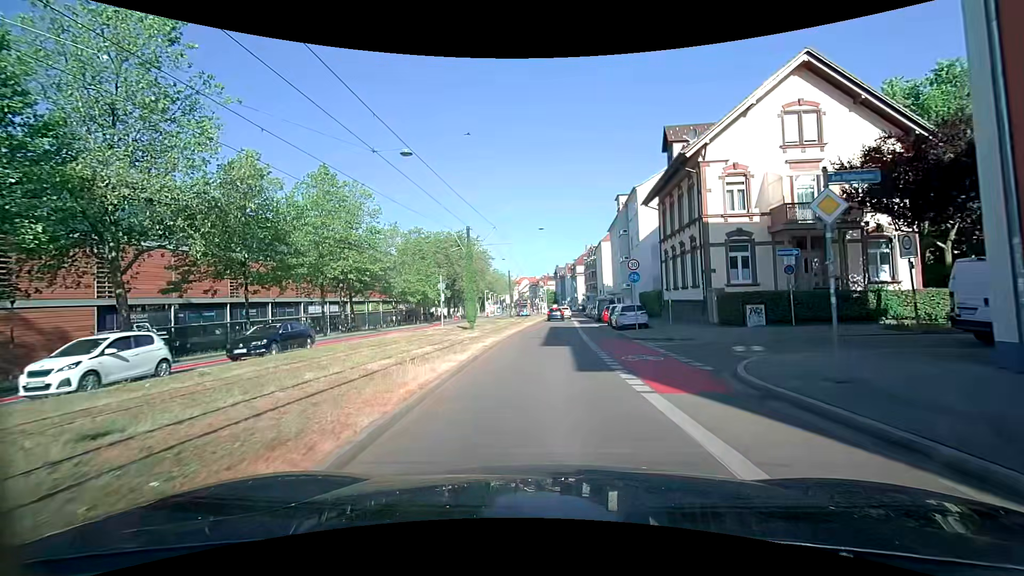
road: secondary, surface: asphalt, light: Day
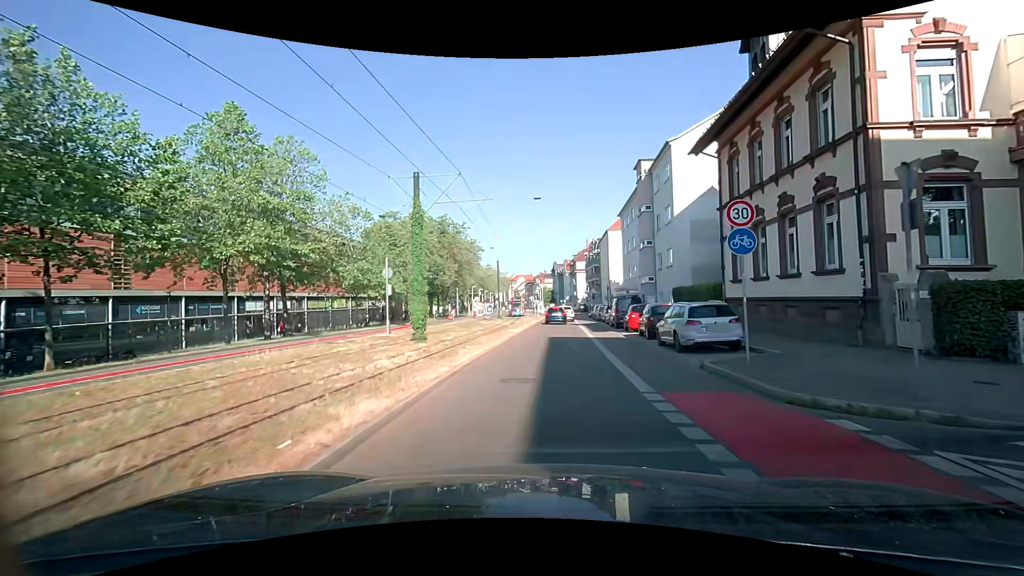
(+0.2, +13.5) m; +2°
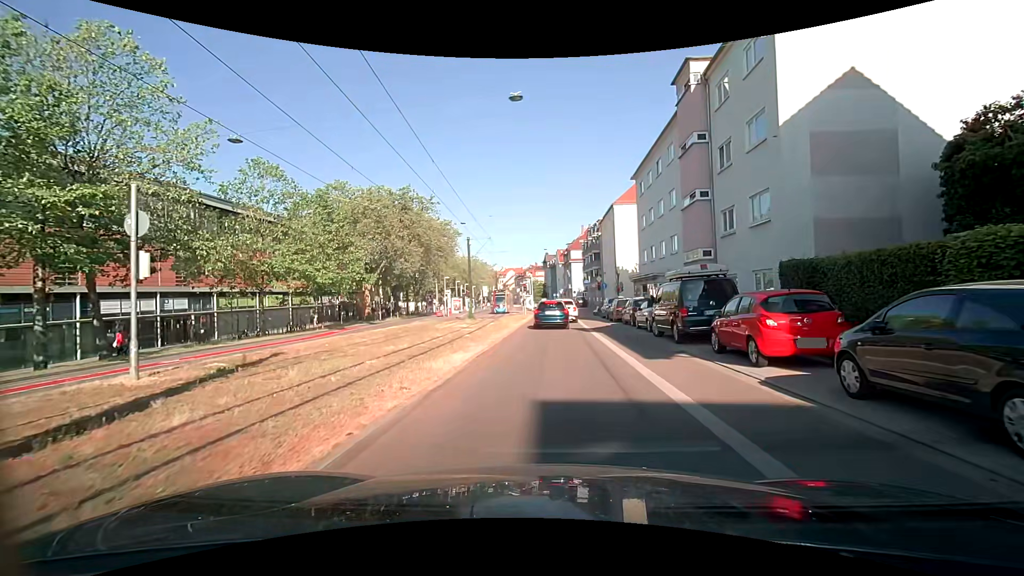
(-0.1, +16.3) m; +1°
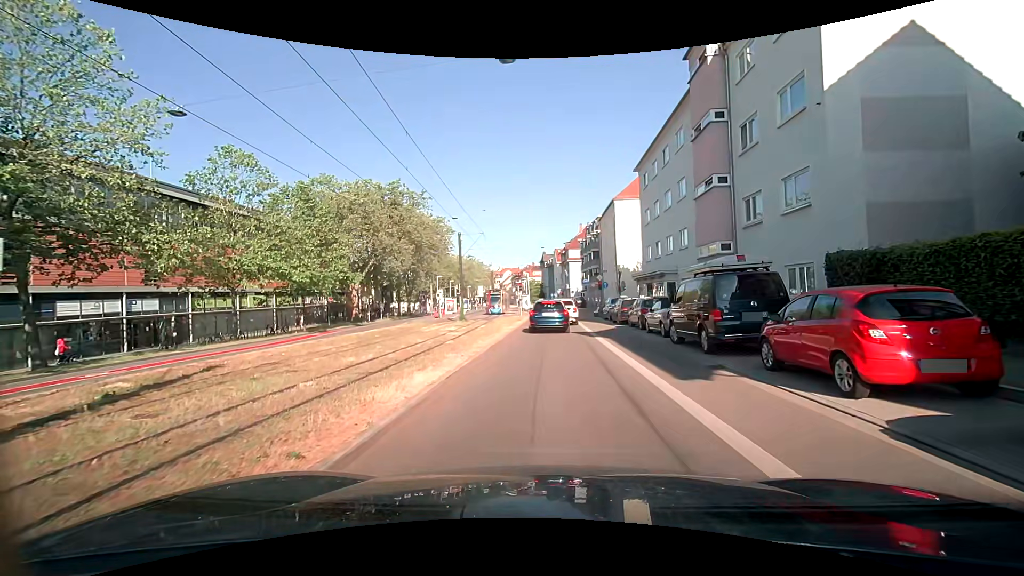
(0.0, +3.0) m; -1°
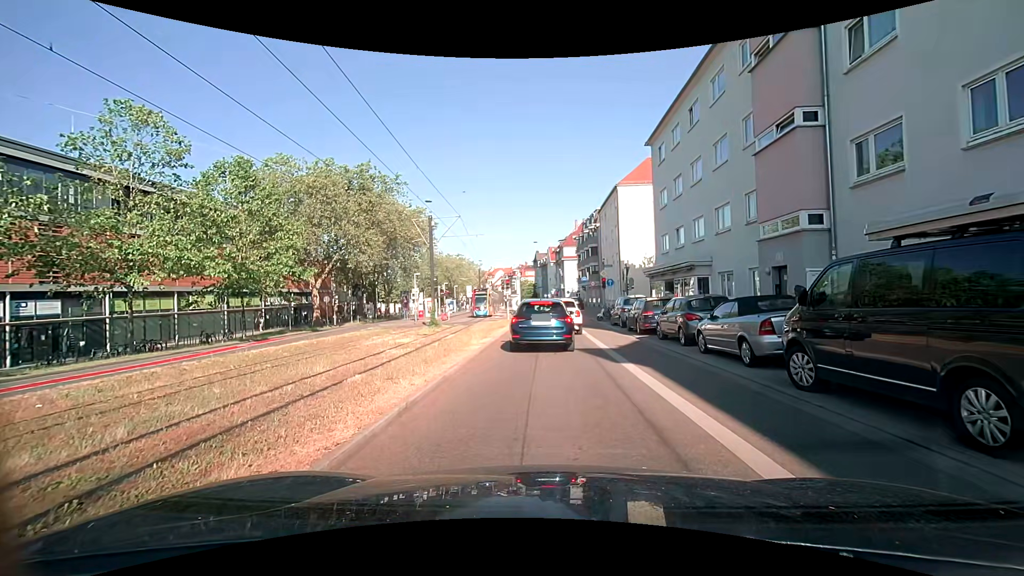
(+0.1, +7.7) m; +3°
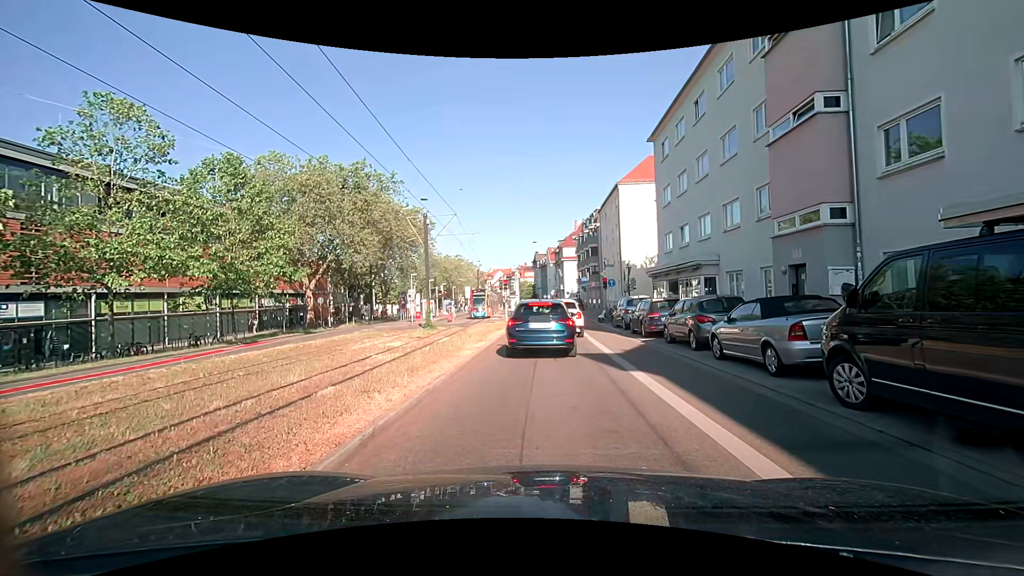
(0.0, +1.1) m; -1°
